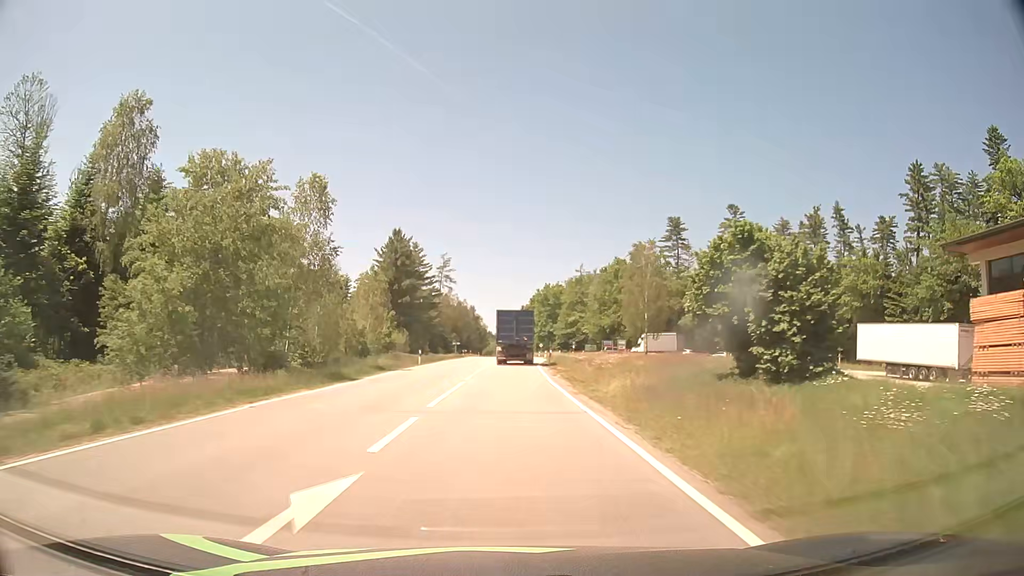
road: secondary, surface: asphalt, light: Day
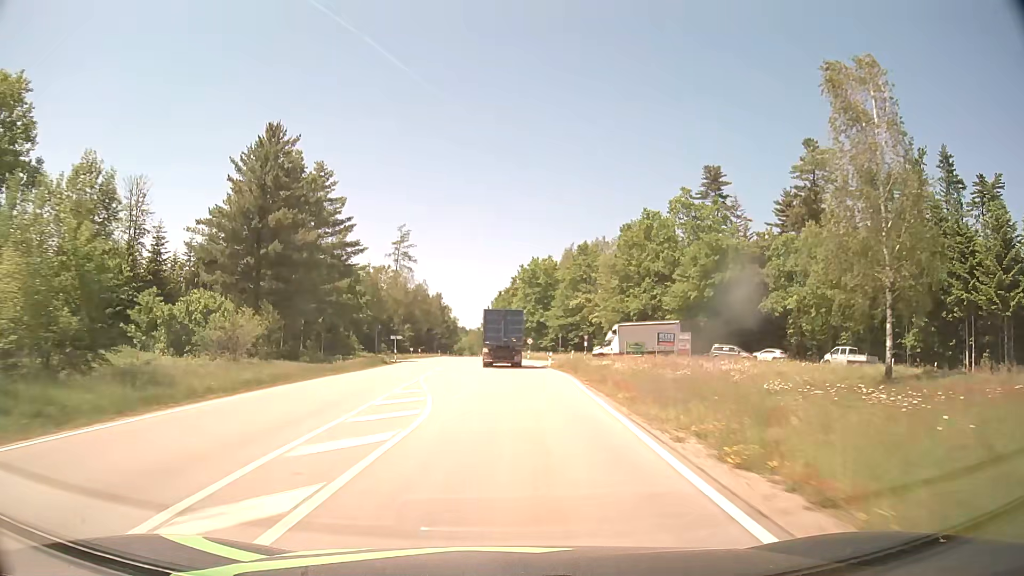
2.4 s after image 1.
(+0.5, +46.7) m; +2°
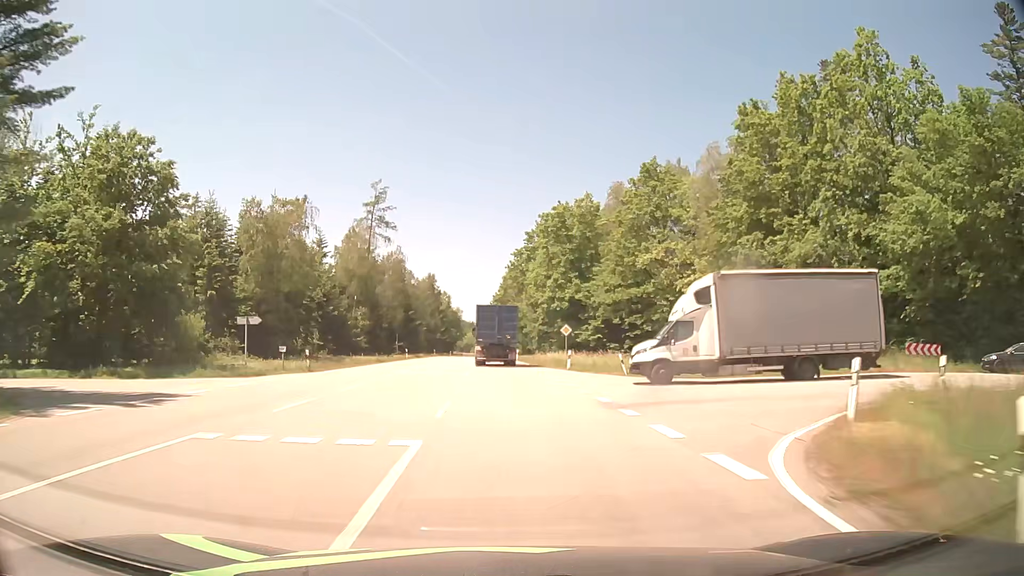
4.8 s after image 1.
(+0.2, +46.4) m; -1°
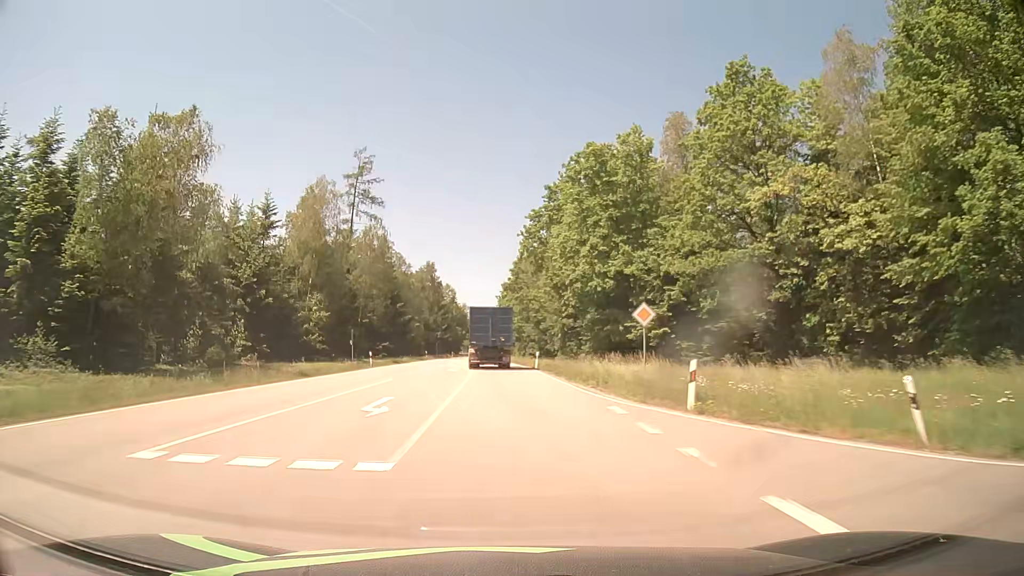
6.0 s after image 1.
(-0.2, +23.2) m; -1°
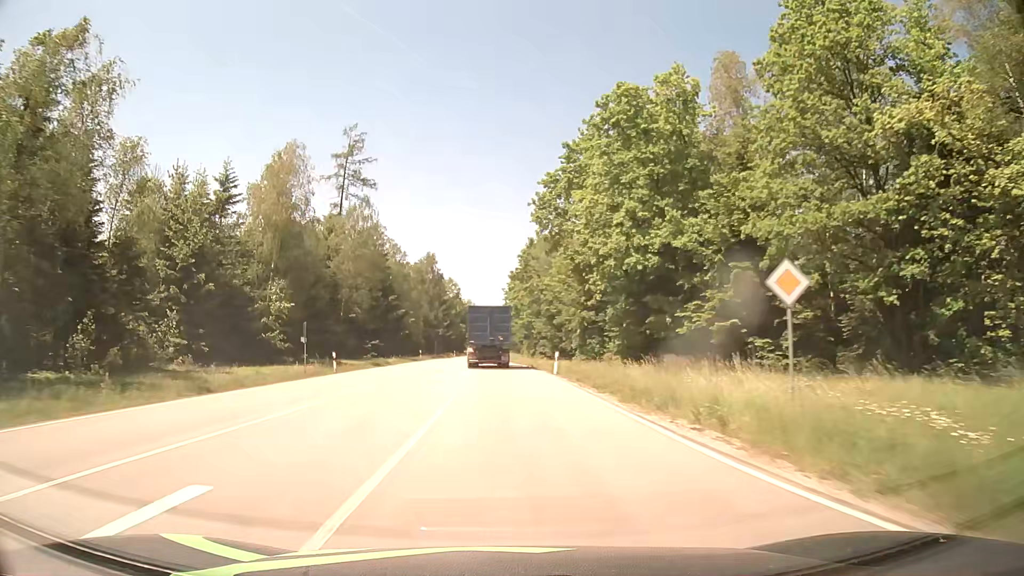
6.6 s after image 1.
(-0.1, +11.6) m; -1°
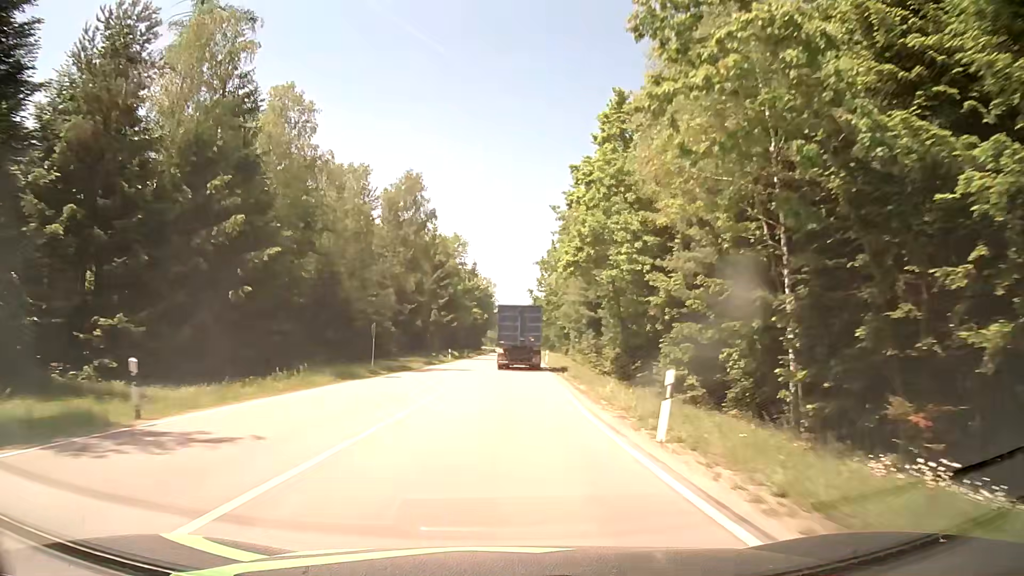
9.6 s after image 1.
(-2.0, +58.5) m; -2°
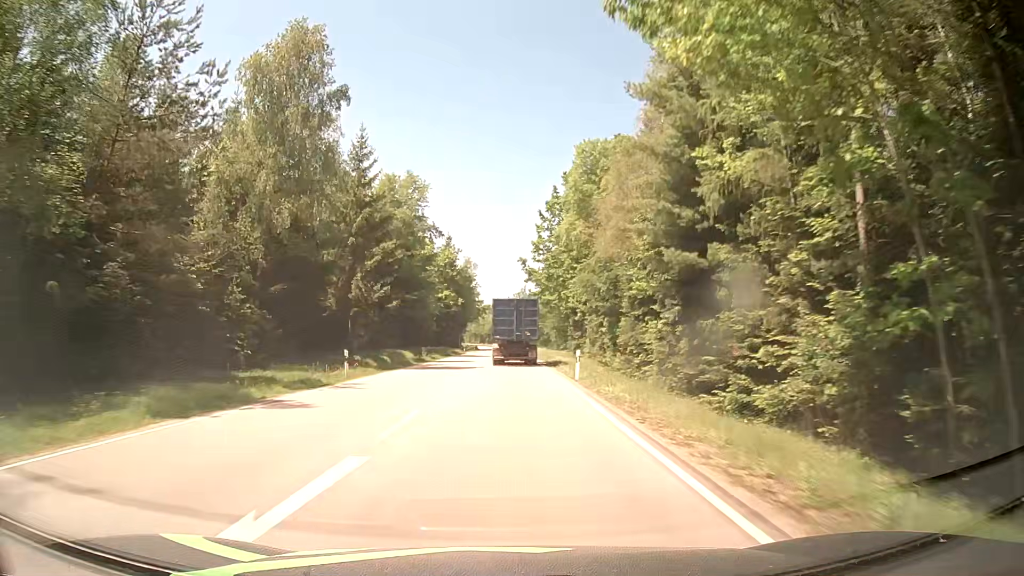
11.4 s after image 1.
(+0.7, +35.4) m; +1°
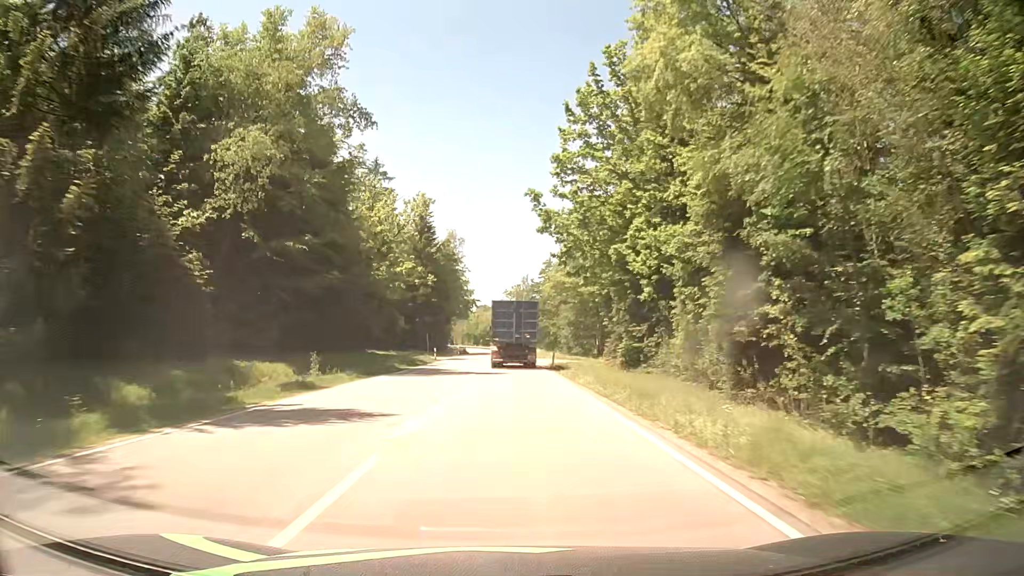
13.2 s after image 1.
(0.0, +35.5) m; 0°
(0, +10) (0, +20) (0, +30) (0, +40) (0, +50) (+1, +60) (+1, +70) (+1, +80) (+1, +90) (+1, +100) m
